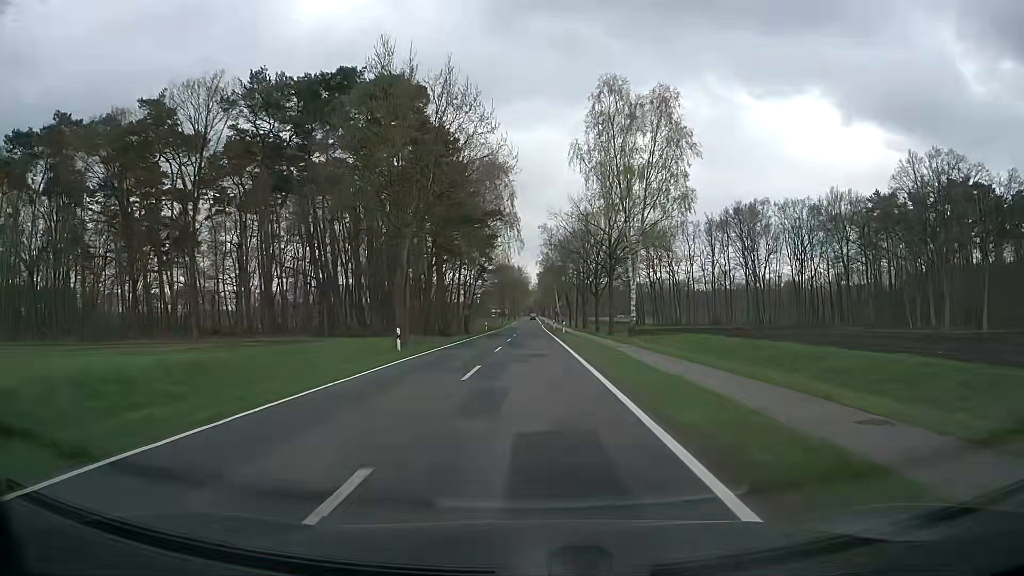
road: secondary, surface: asphalt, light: Day
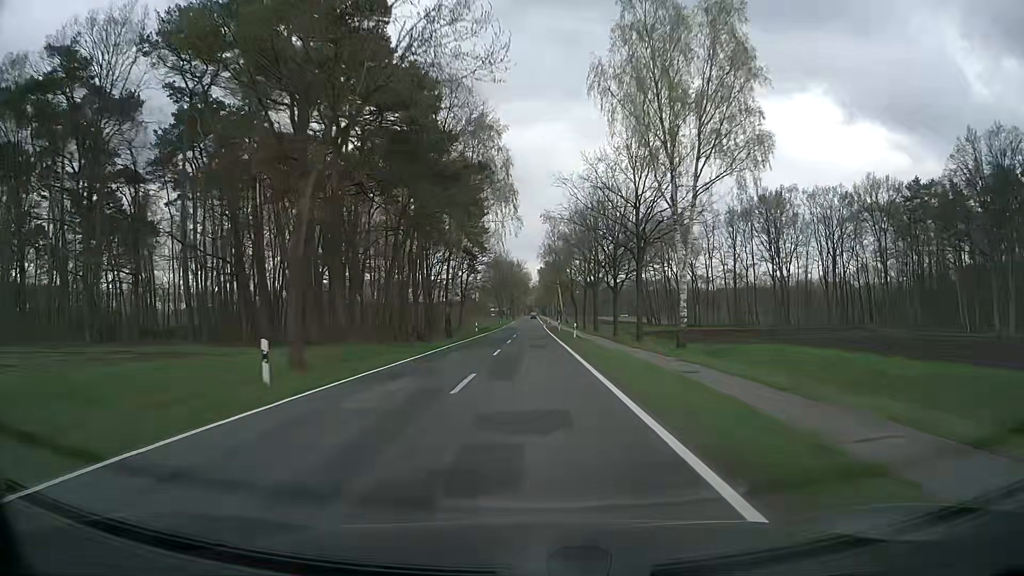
(0.0, +14.0) m; 0°
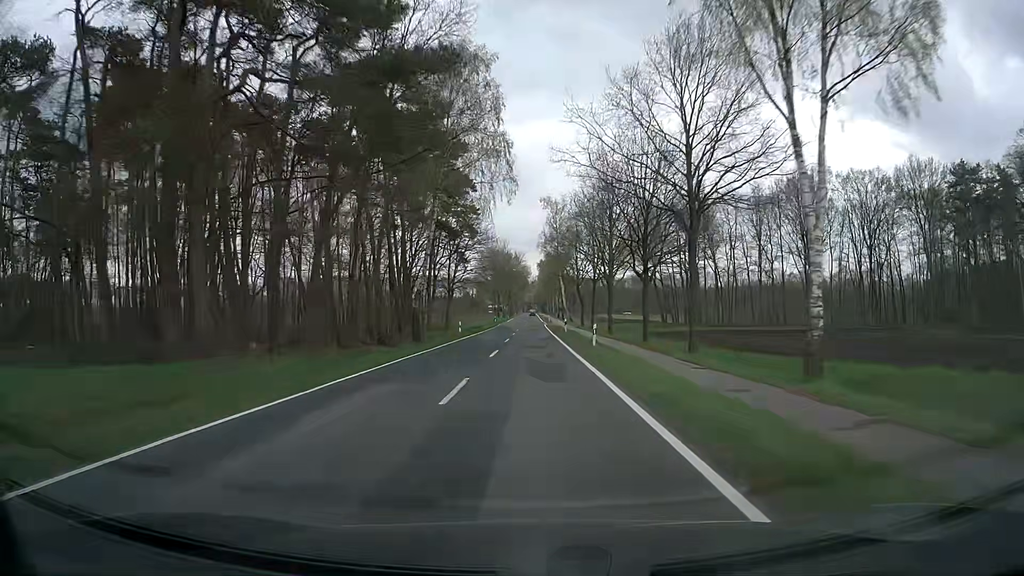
(0.0, +13.8) m; 0°
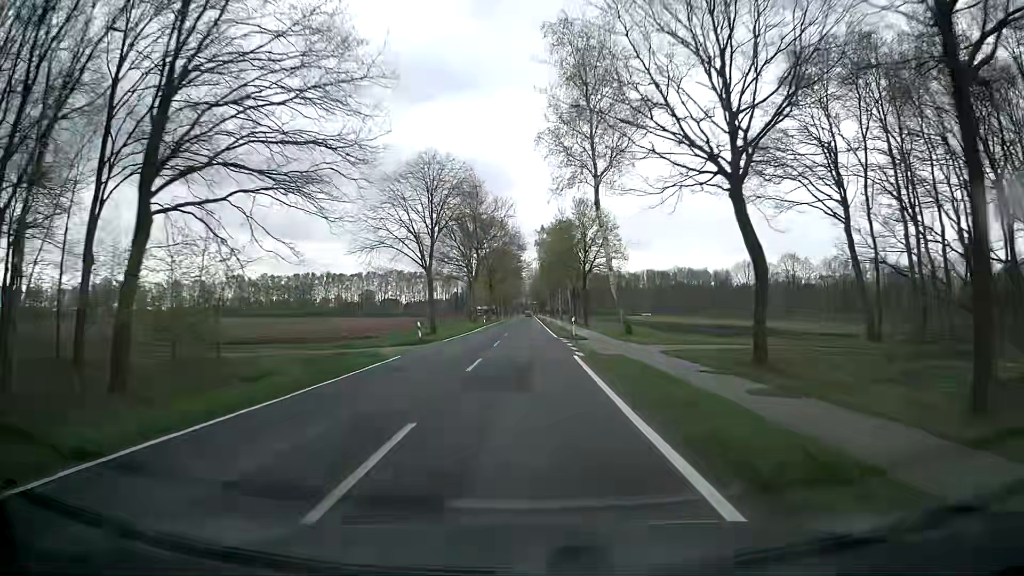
(+0.1, +66.0) m; 0°
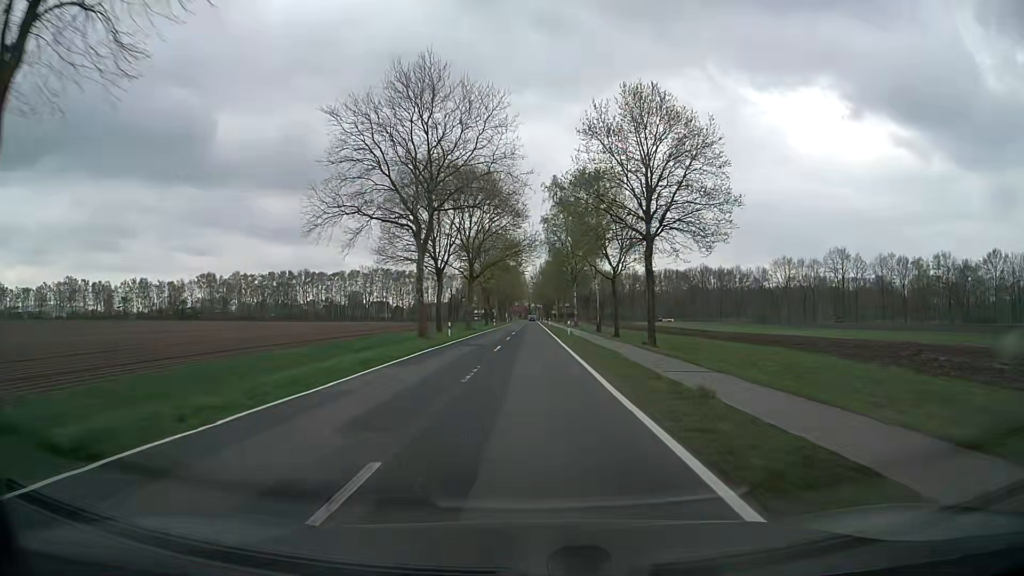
(-0.2, +38.2) m; 0°
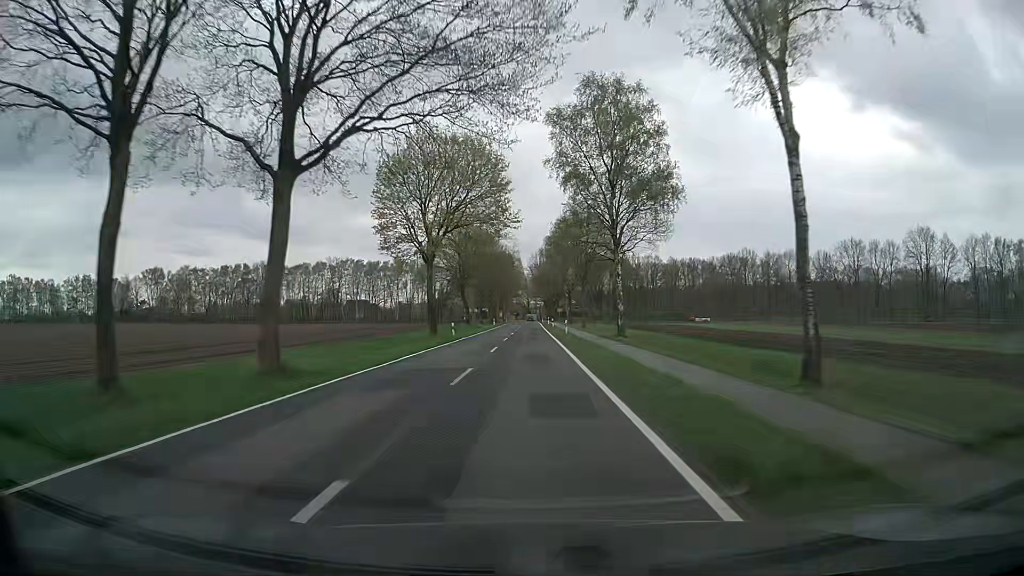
(+0.2, +48.9) m; 0°
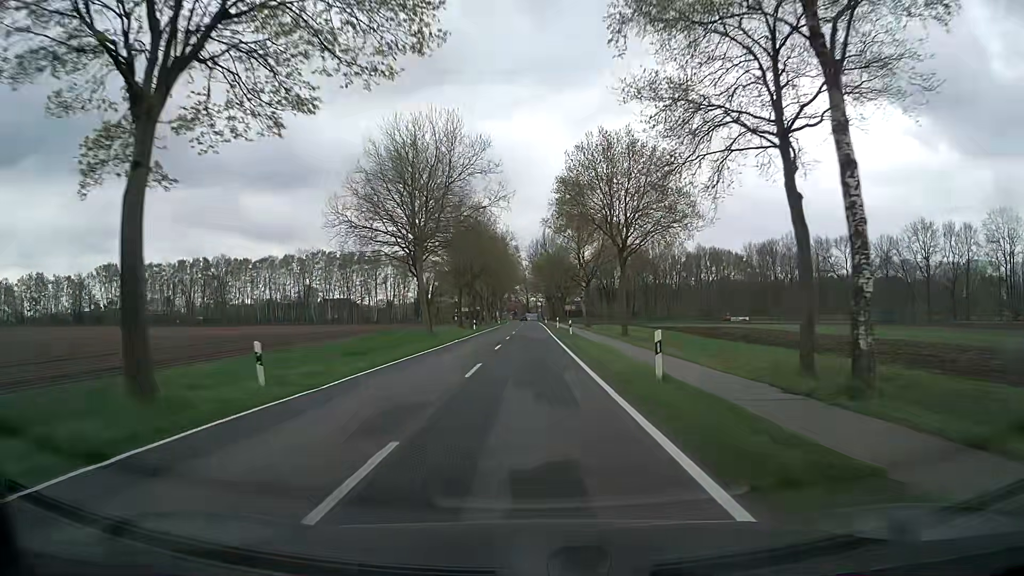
(+0.2, +33.9) m; 0°
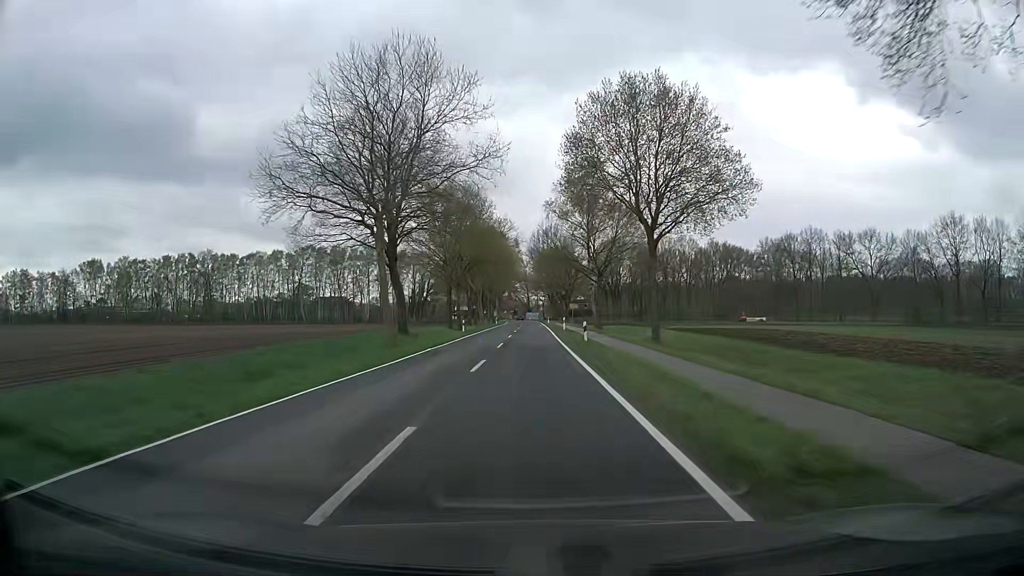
(0.0, +11.0) m; 0°
(0, +10) (0, +20) (0, +30) (0, +40) (0, +50) (0, +60) (0, +70) (0, +80) (0, +90) (0, +100) m
